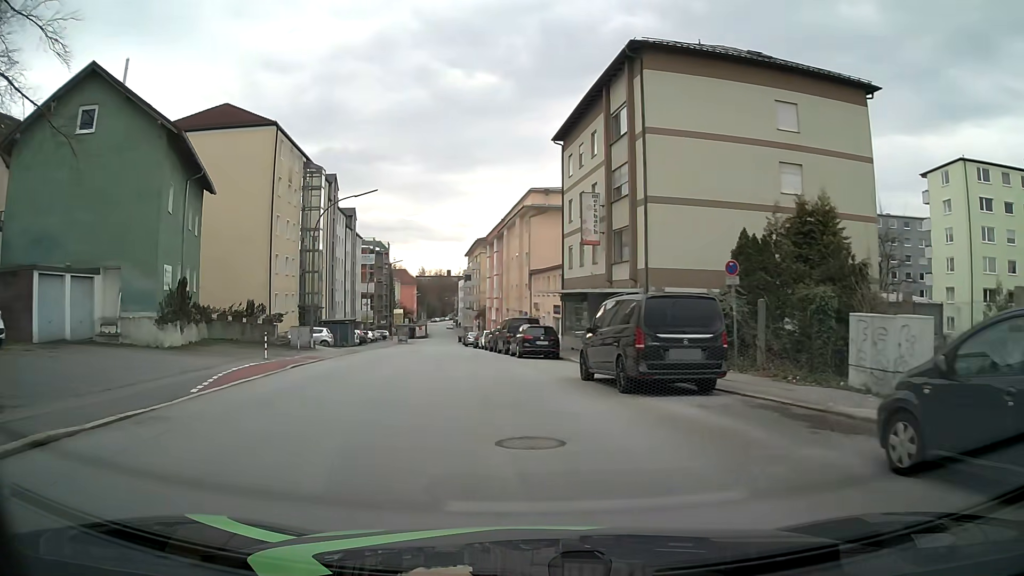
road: tertiary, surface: asphalt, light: Day
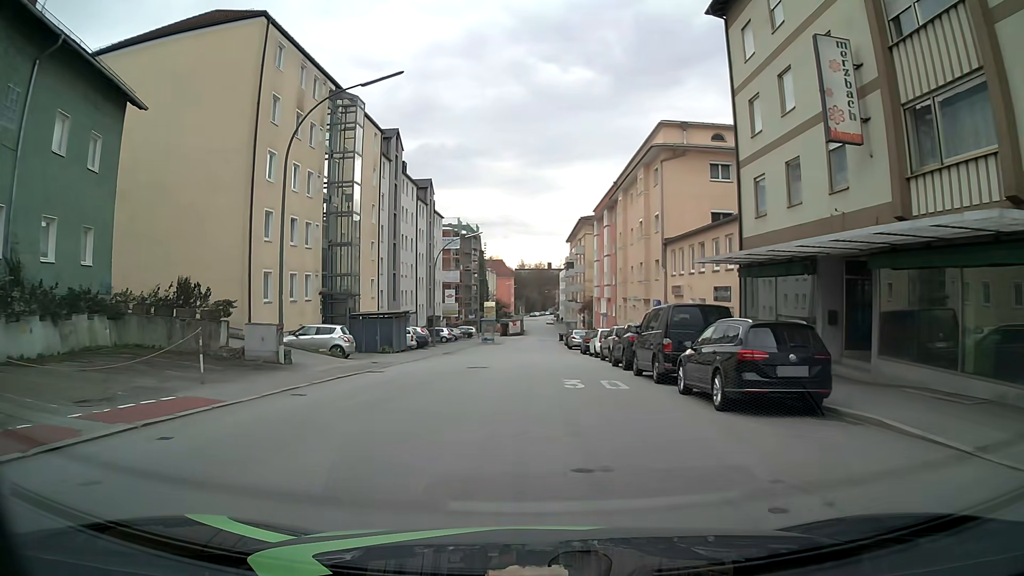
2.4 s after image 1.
(-1.6, +18.4) m; -8°
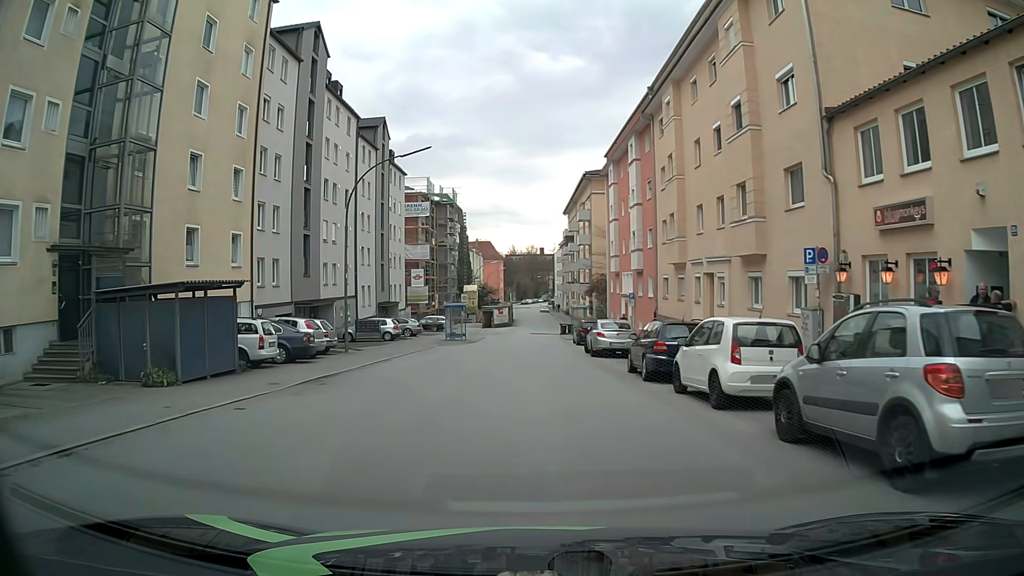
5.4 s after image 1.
(0.0, +23.1) m; +1°
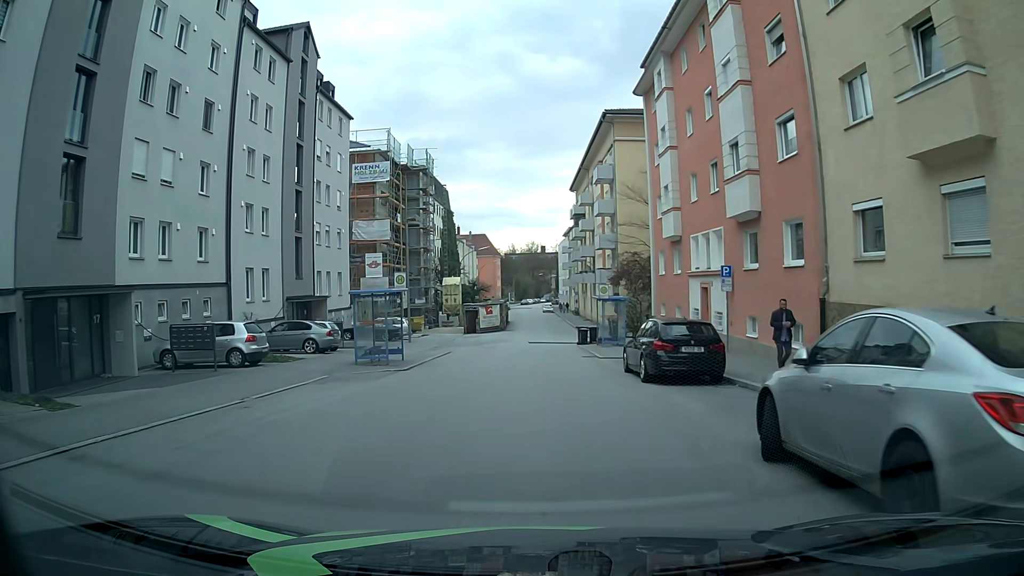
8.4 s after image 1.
(-0.2, +22.6) m; -1°
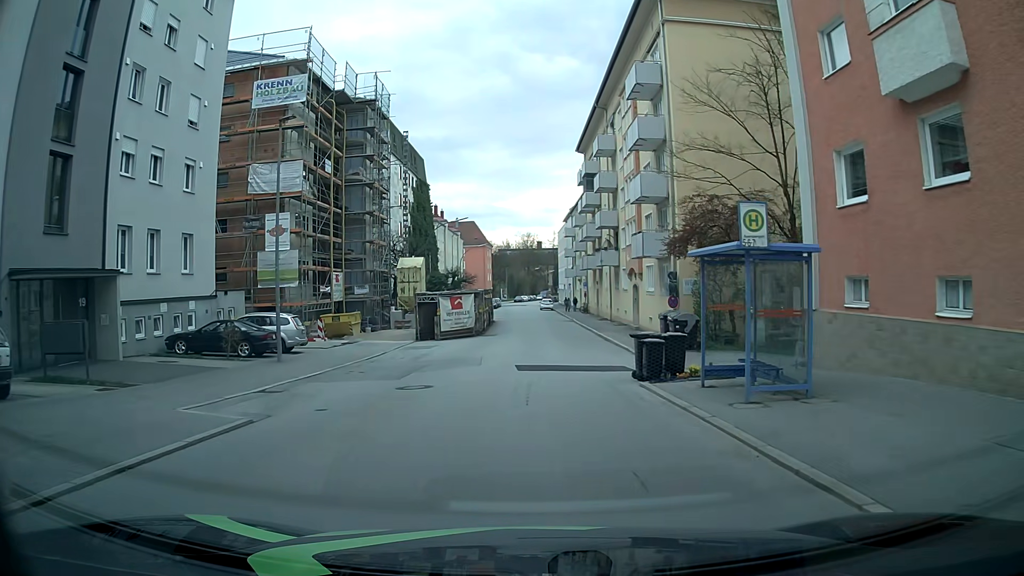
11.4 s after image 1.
(+0.1, +22.3) m; -1°
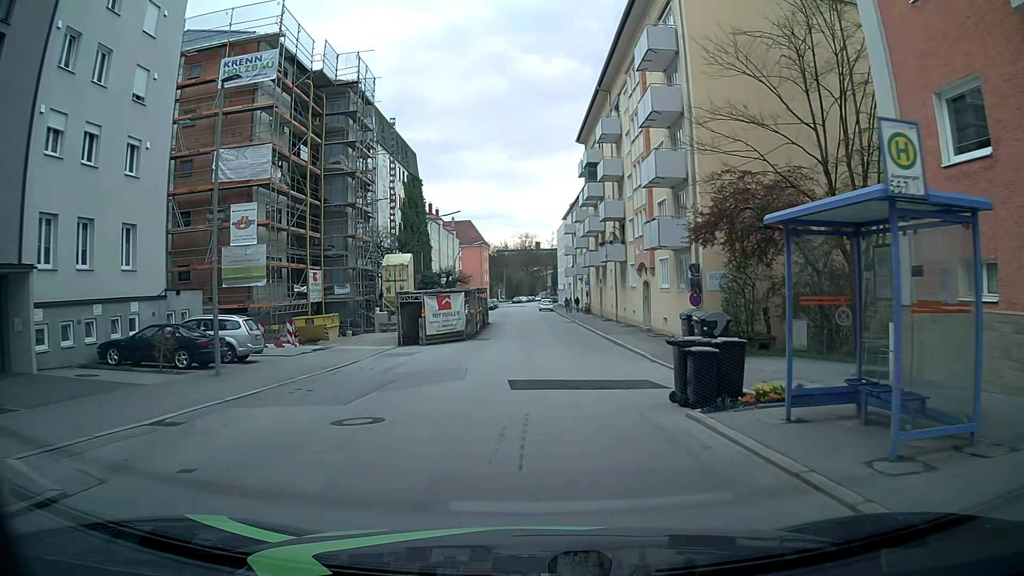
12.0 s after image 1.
(+0.1, +4.5) m; 0°
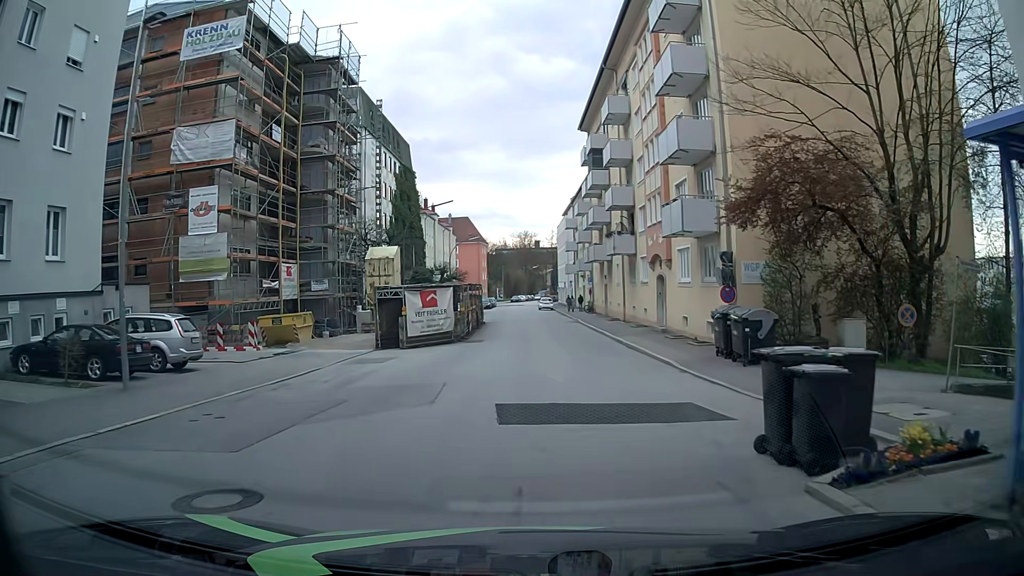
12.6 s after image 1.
(+0.1, +4.4) m; +1°
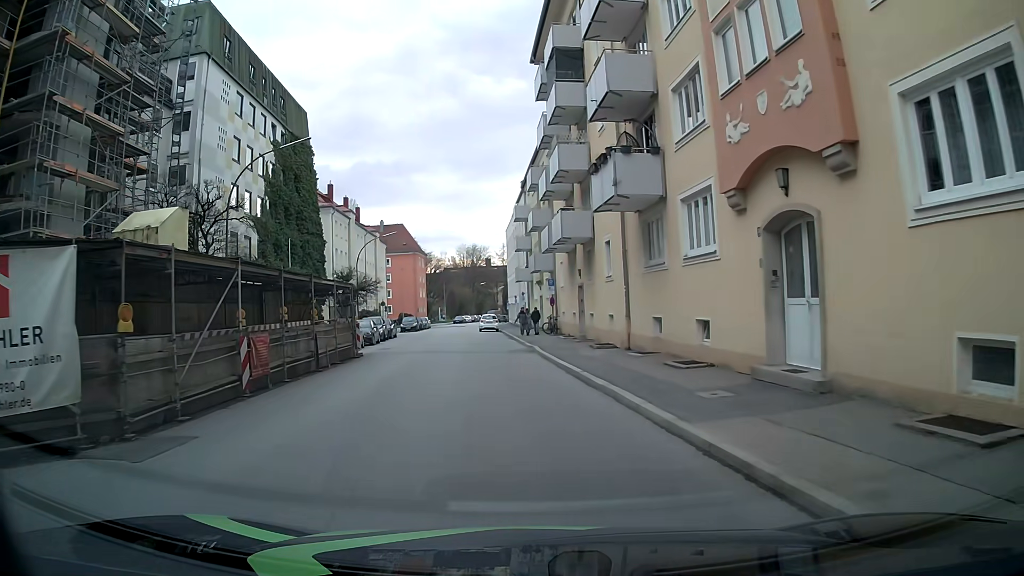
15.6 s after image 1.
(+1.7, +22.1) m; +6°
